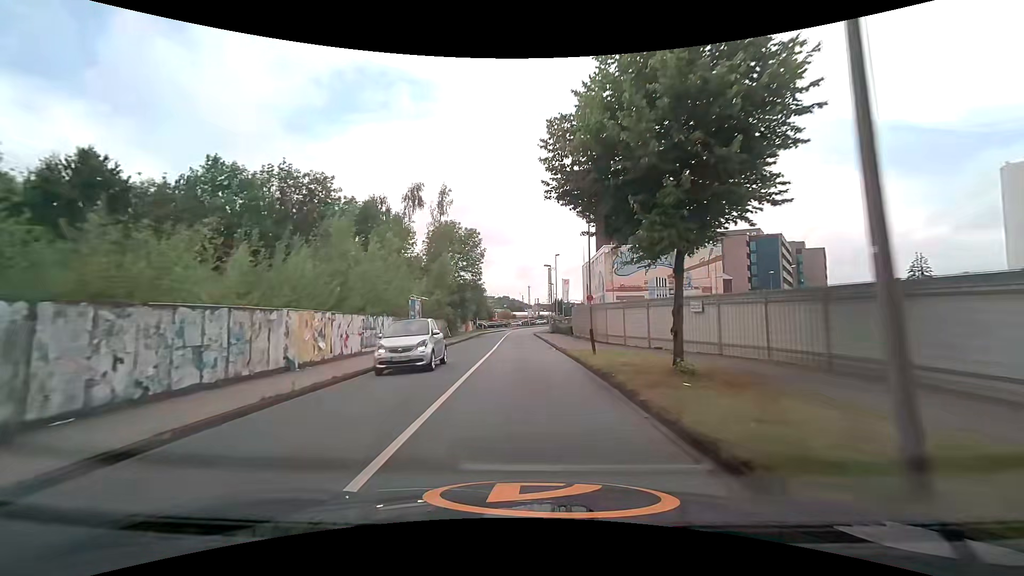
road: unclassified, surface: asphalt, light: Day
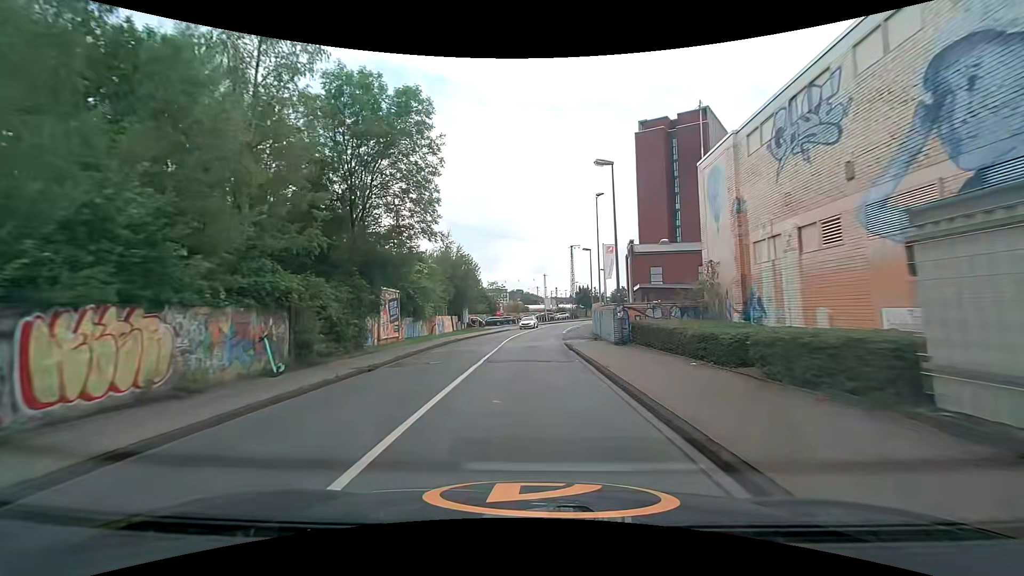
(-0.7, +35.9) m; -2°
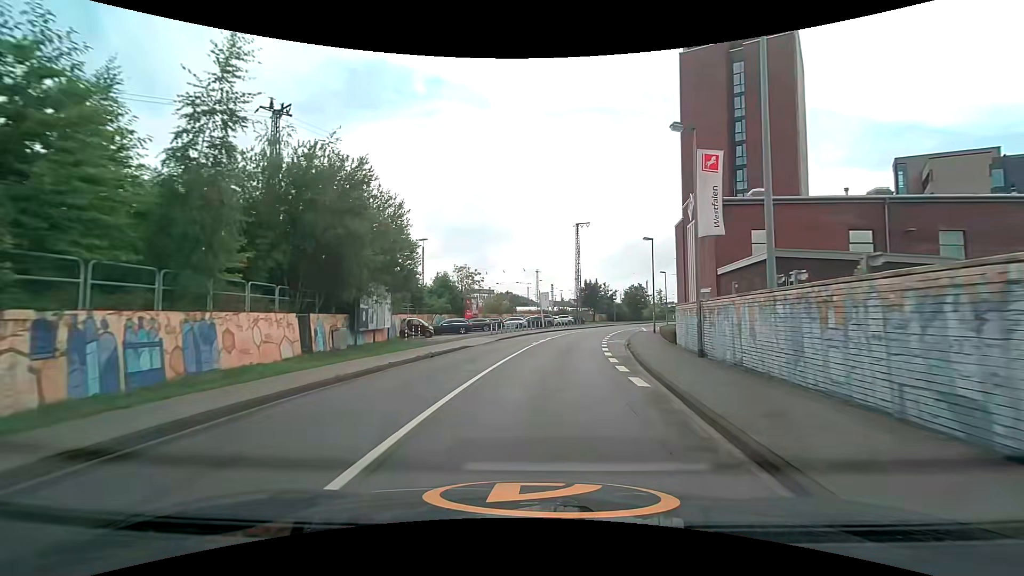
(+0.3, +32.4) m; +2°
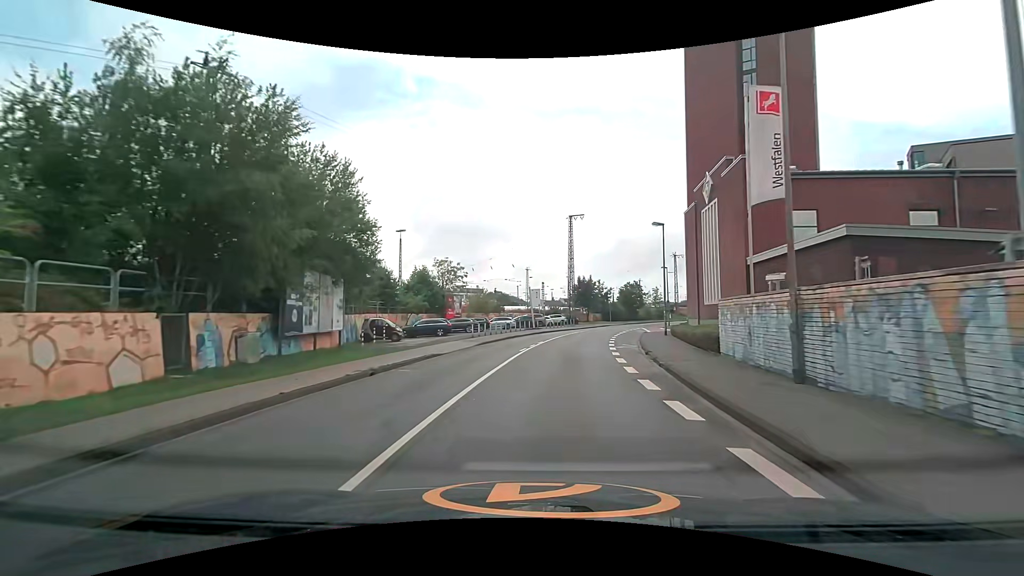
(0.0, +6.5) m; +1°
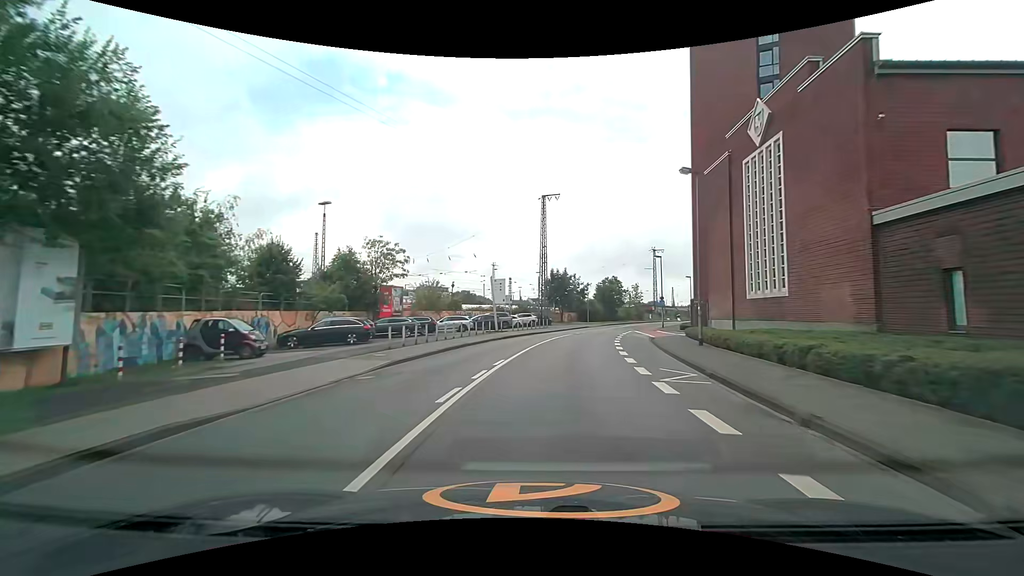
(+0.4, +13.3) m; +4°
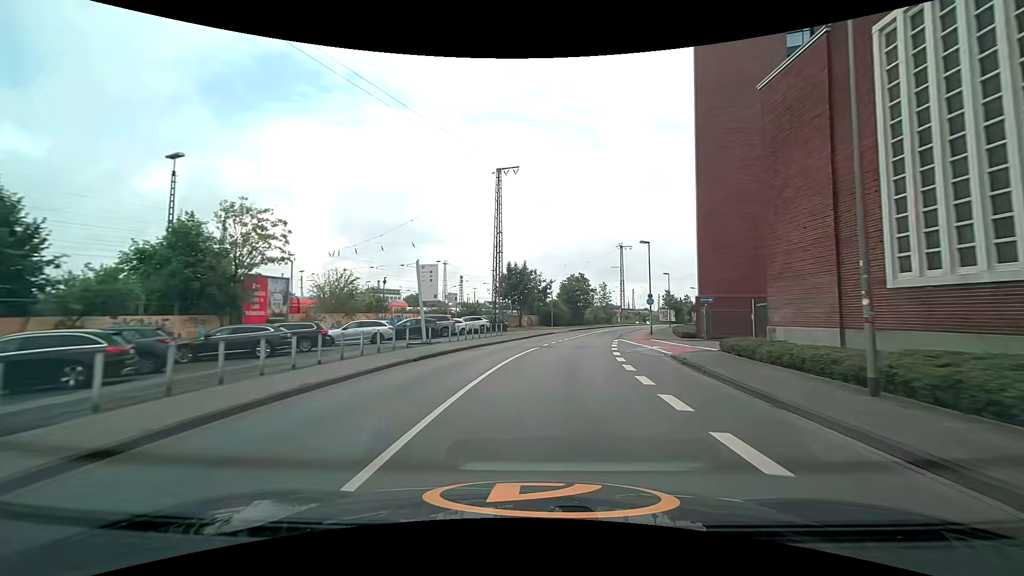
(+0.6, +13.5) m; +5°
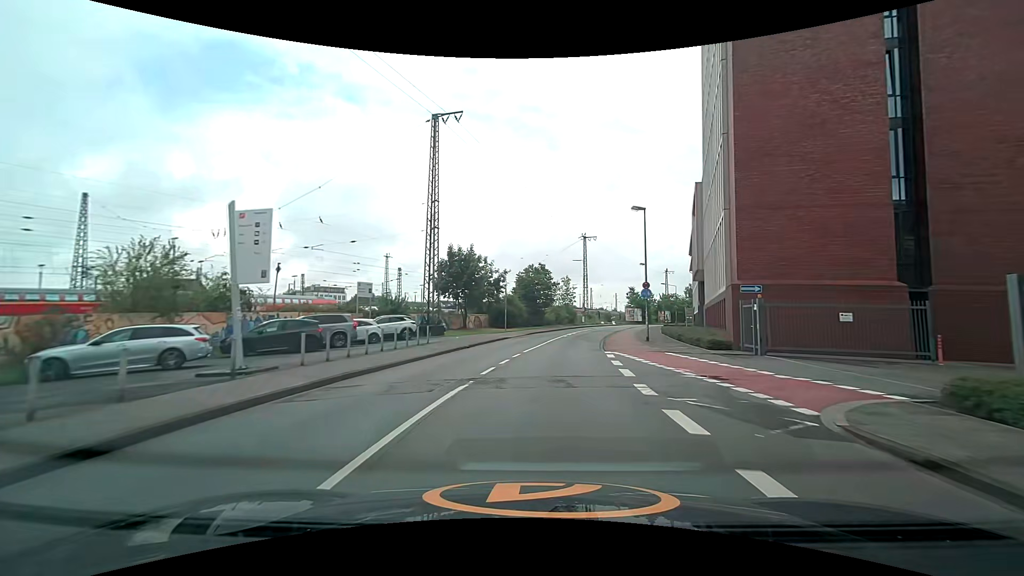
(+0.5, +13.6) m; +5°
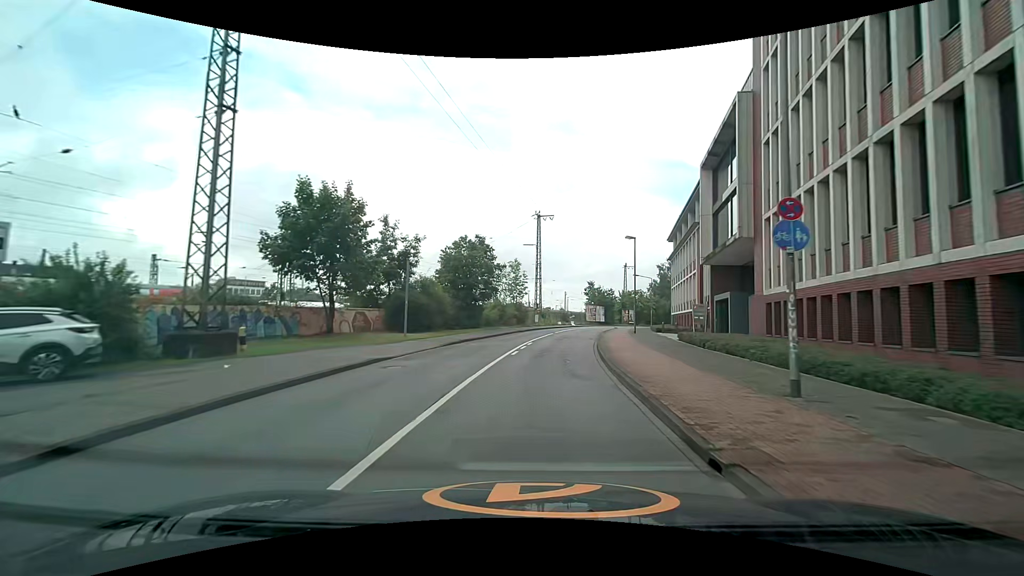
(+1.0, +20.7) m; +6°
(0, +10) (+1, +20) (+2, +30) (+3, +40) (+5, +50) (+8, +59) (+11, +69) (+15, +78) (+20, +87) (+26, +95) m
